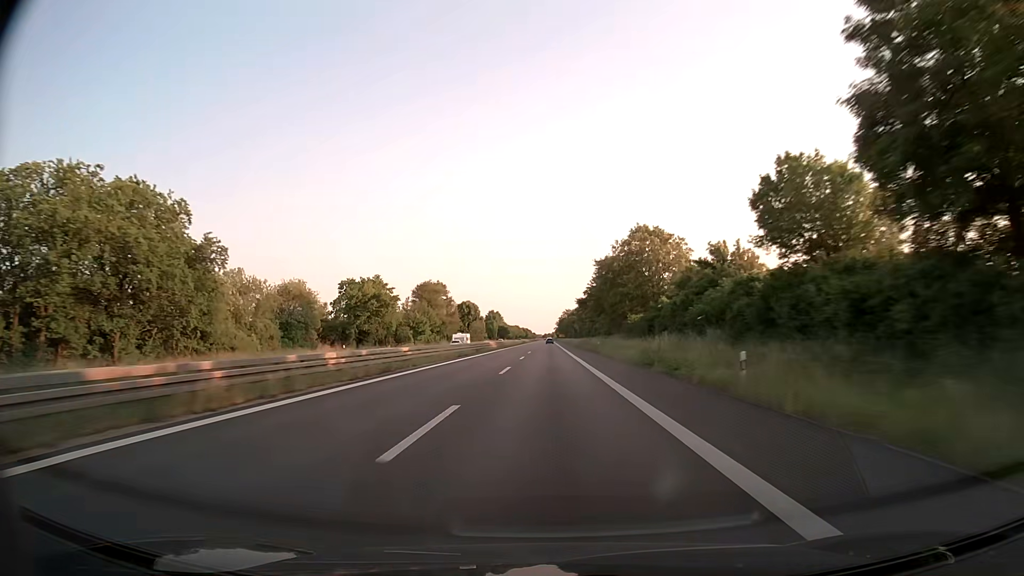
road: trunk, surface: asphalt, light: Day
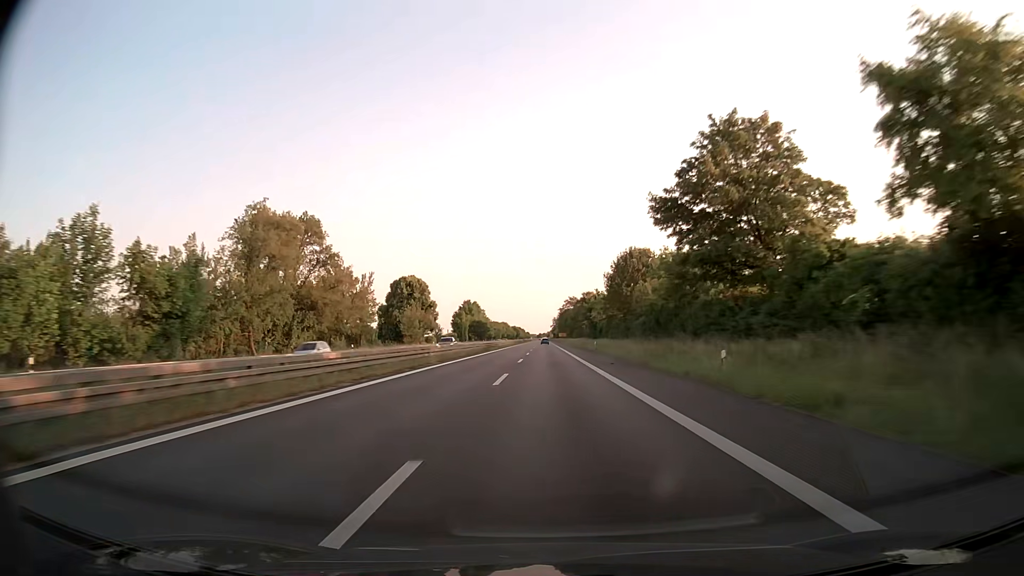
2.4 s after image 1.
(-0.3, +96.2) m; 0°
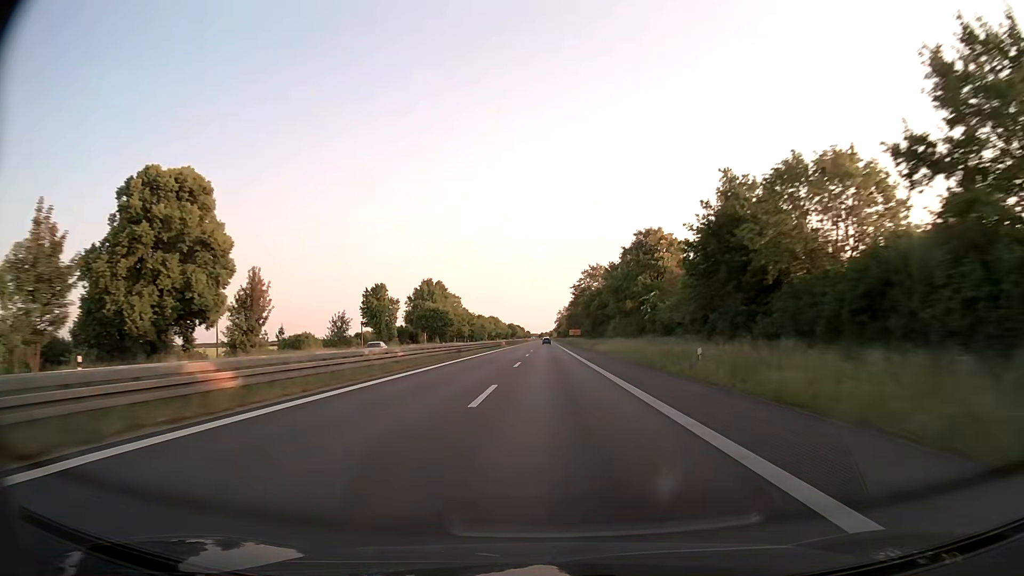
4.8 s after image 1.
(-0.1, +96.4) m; 0°
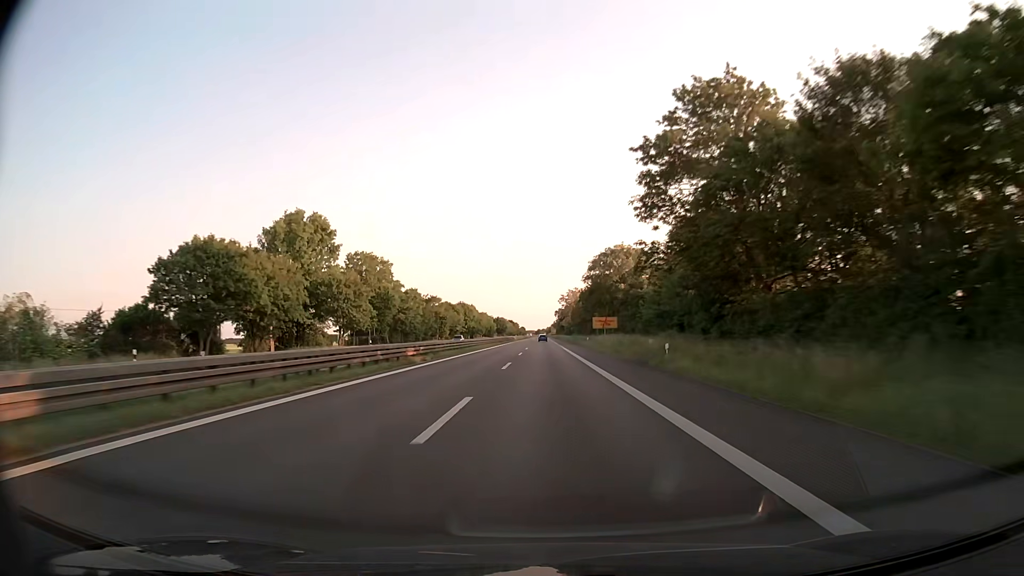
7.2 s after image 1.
(-0.1, +94.4) m; 0°
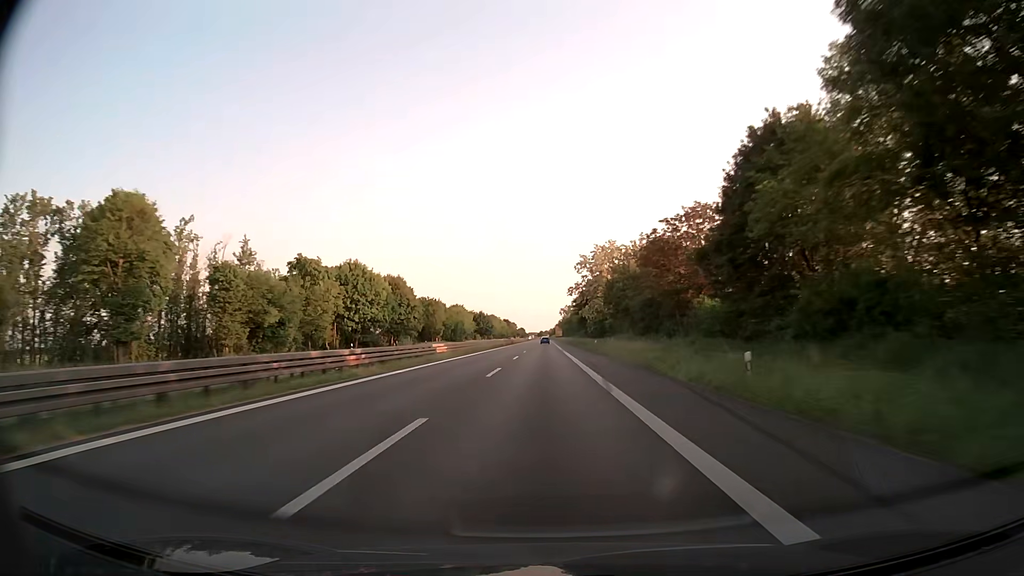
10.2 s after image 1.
(-0.4, +111.1) m; 0°
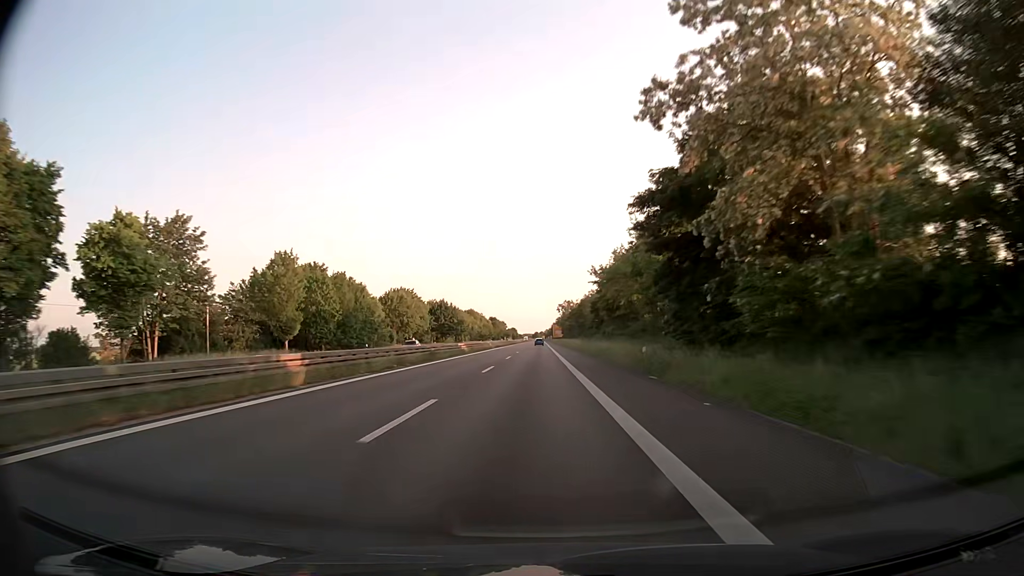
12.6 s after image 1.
(+0.2, +86.5) m; 0°
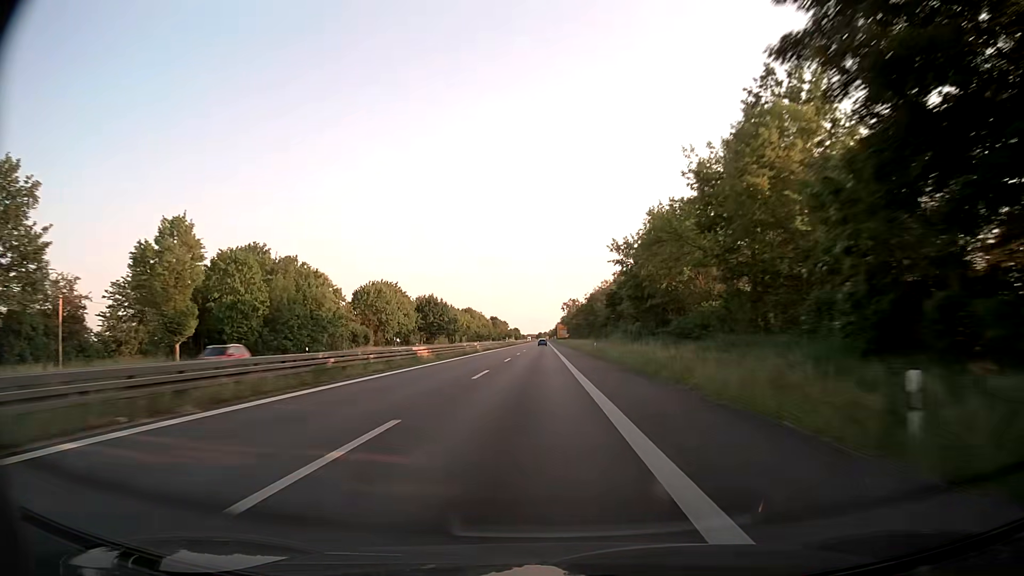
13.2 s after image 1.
(0.0, +21.6) m; 0°
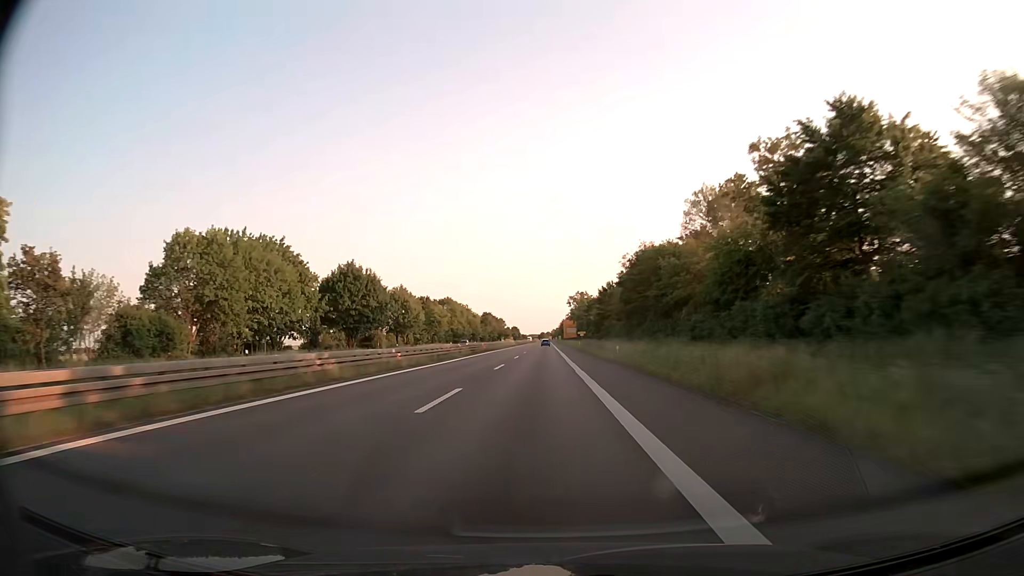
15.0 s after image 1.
(-0.5, +65.0) m; 0°
(0, +10) (0, +20) (0, +30) (0, +40) (0, +50) (0, +60) (0, +70) (0, +80) (0, +90) (0, +100) m
